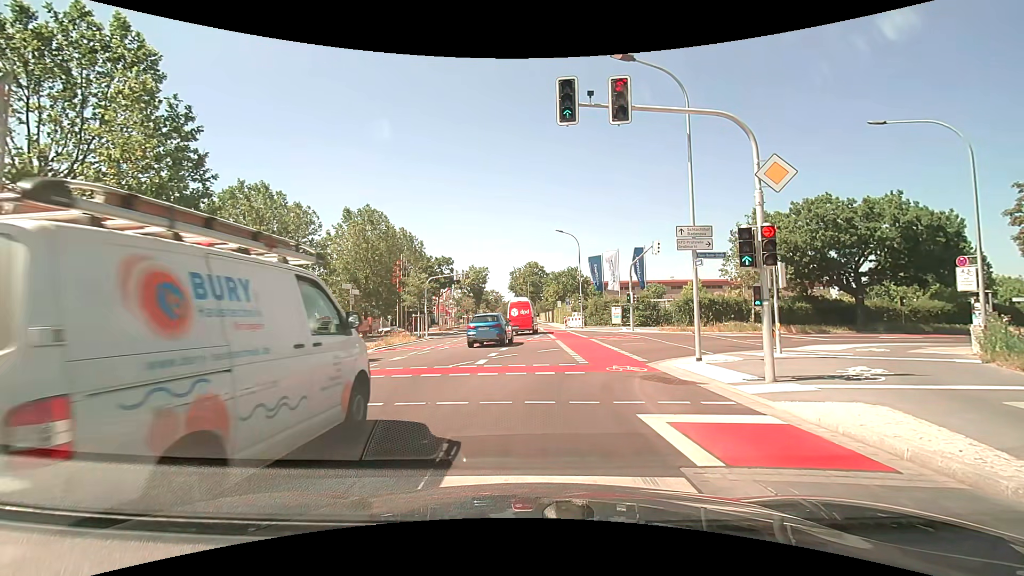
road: tertiary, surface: asphalt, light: Day
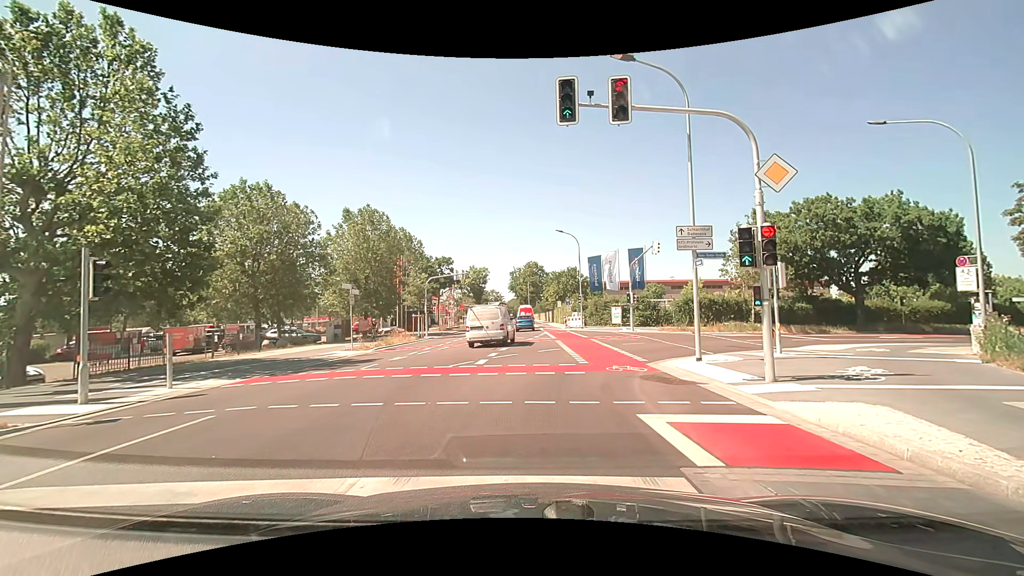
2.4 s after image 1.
(0.0, 0.0) m; 0°
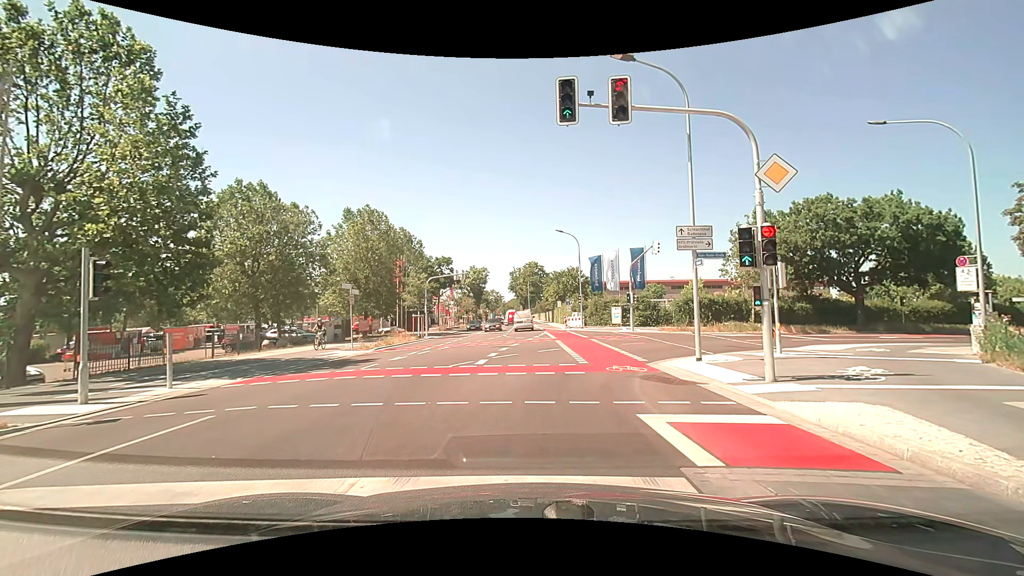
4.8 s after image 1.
(0.0, 0.0) m; 0°
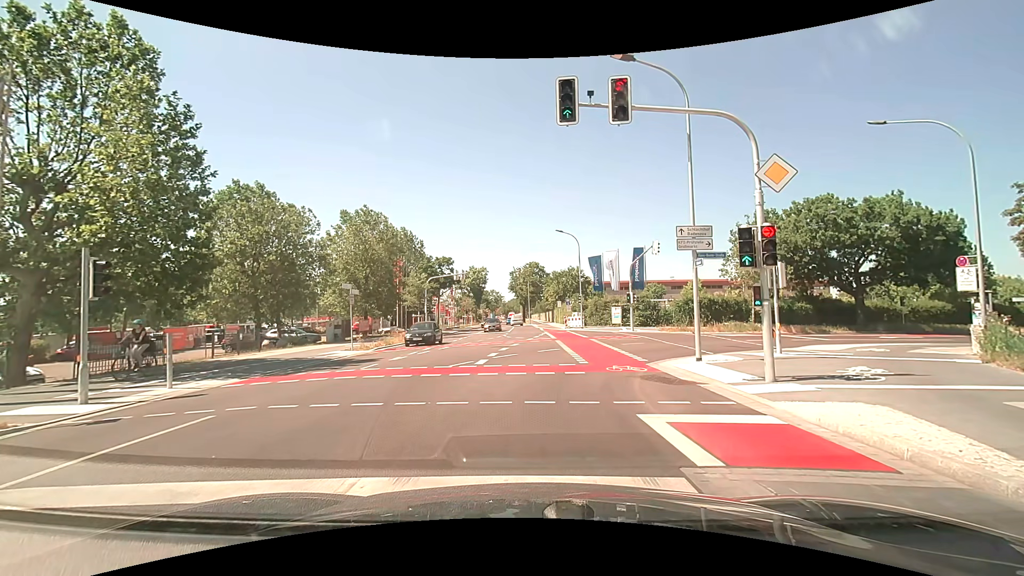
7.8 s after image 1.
(0.0, 0.0) m; 0°
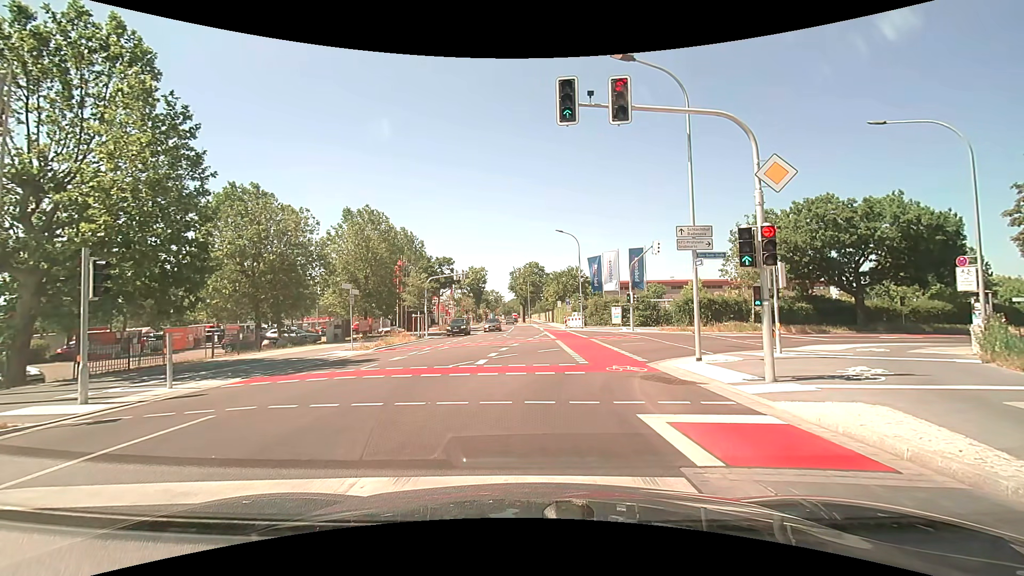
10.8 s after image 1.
(0.0, 0.0) m; 0°
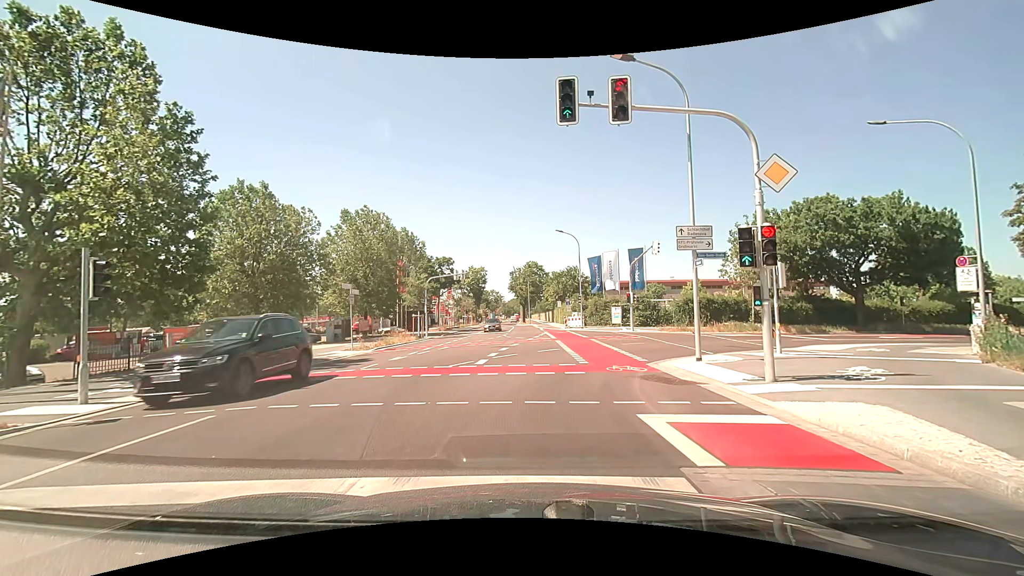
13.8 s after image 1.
(0.0, 0.0) m; 0°
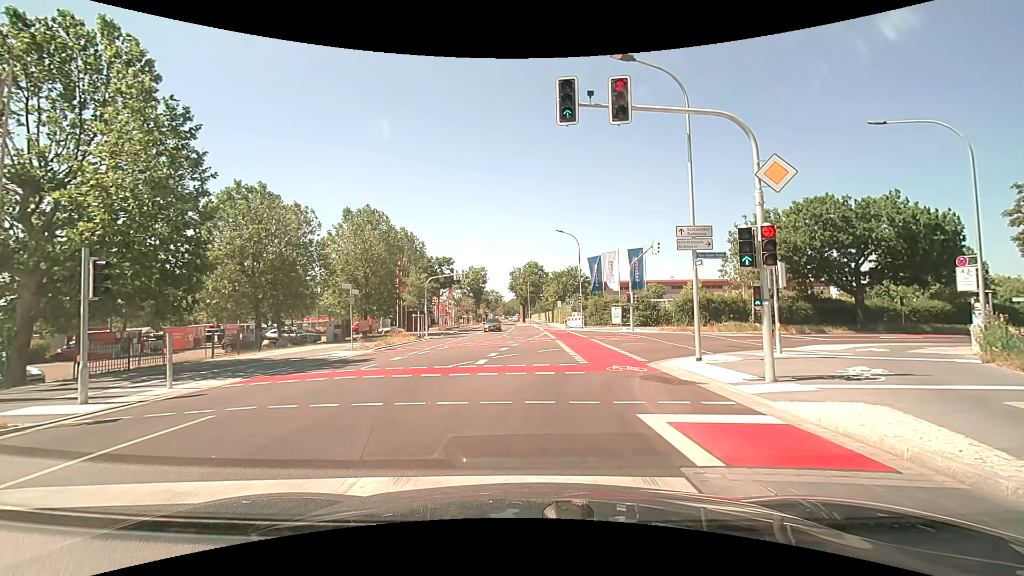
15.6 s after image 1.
(0.0, 0.0) m; 0°
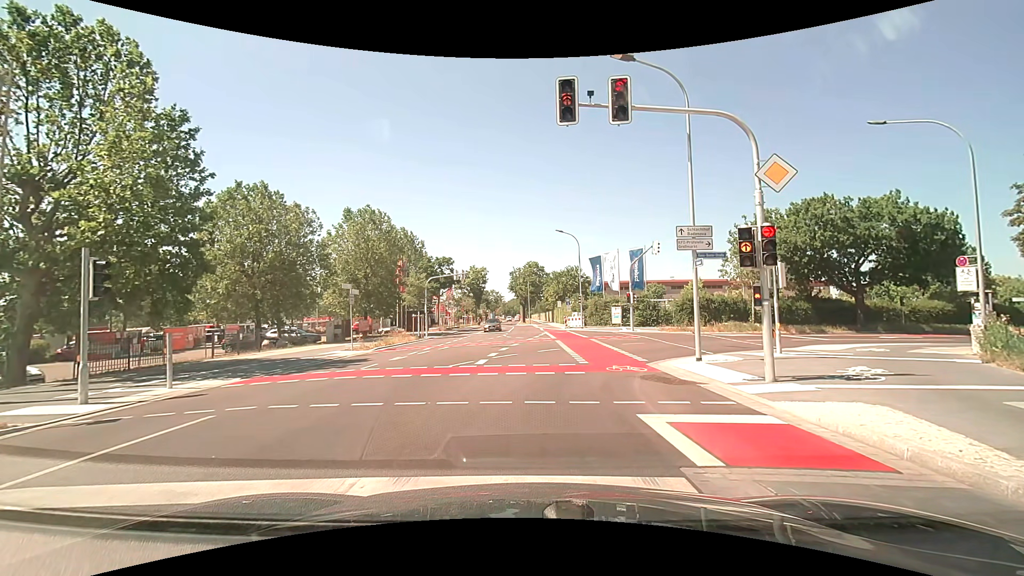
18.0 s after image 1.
(0.0, 0.0) m; 0°
(0, +10) (+3, +19) (+10, +27) (+19, +31) (+28, +35) (+37, +38) (+46, +42) (+56, +46) (+65, +50) (+74, +53) m
